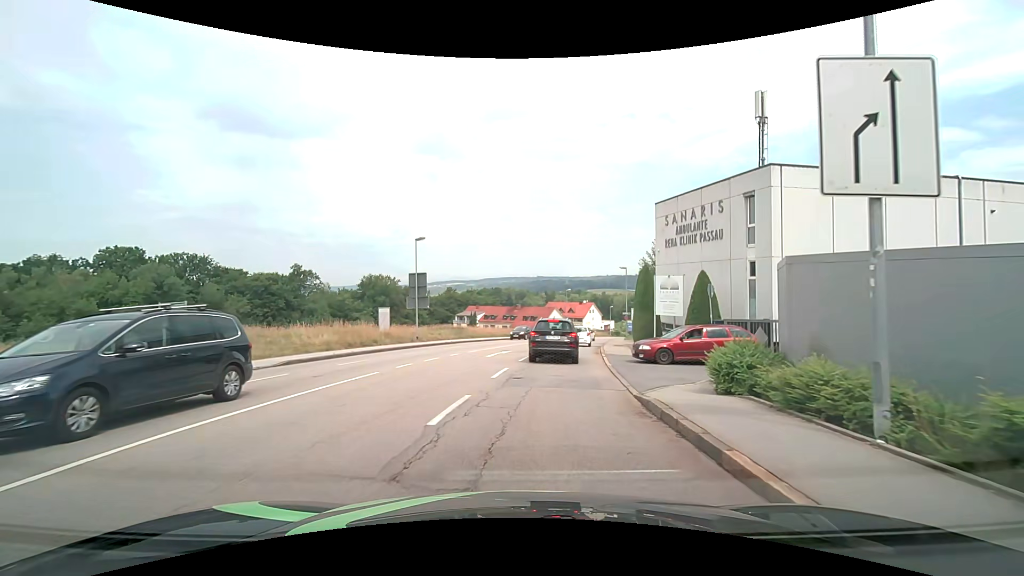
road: tertiary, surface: asphalt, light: Day
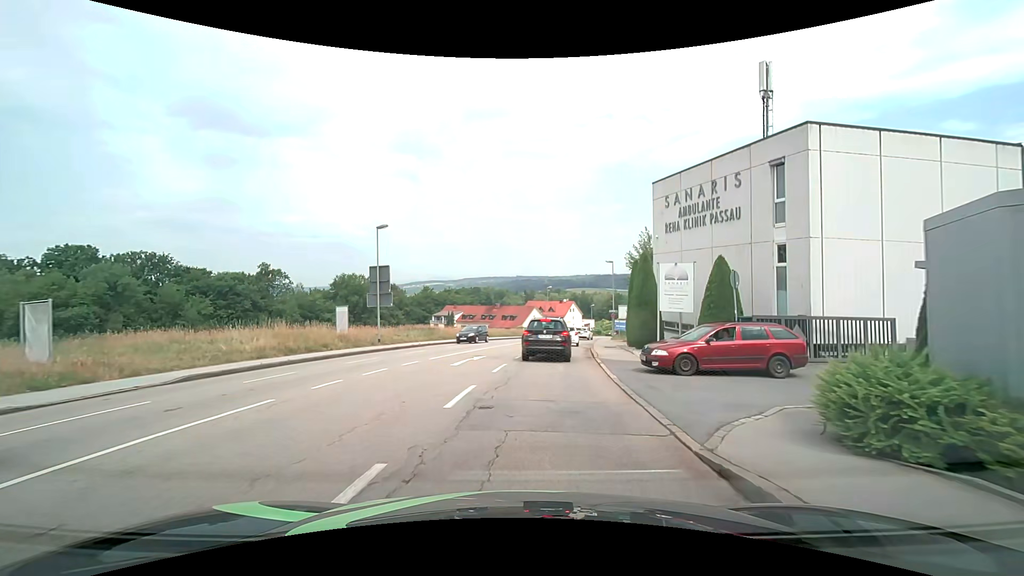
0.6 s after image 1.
(+0.1, +4.7) m; +2°
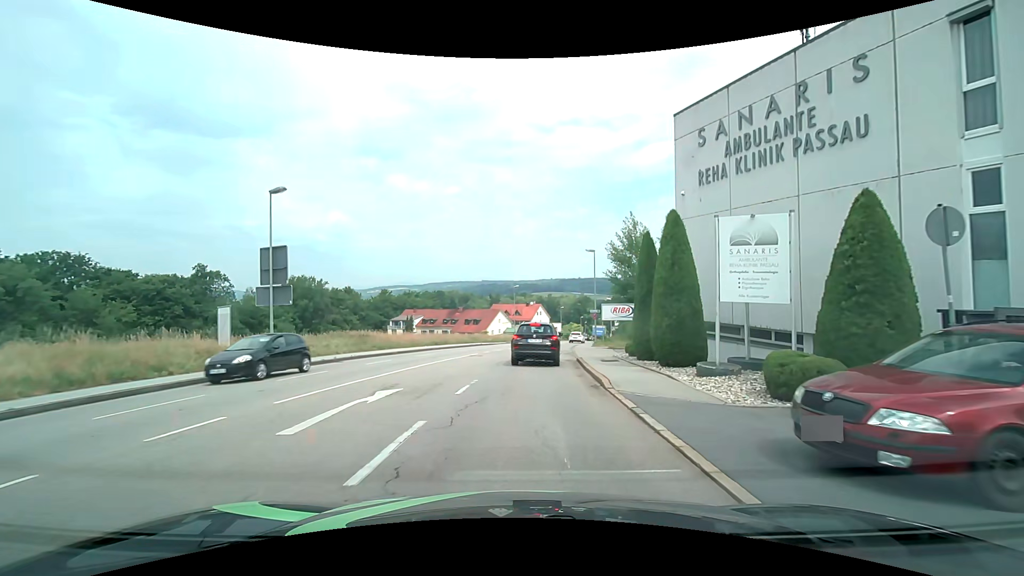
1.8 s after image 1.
(+0.4, +10.0) m; +4°
